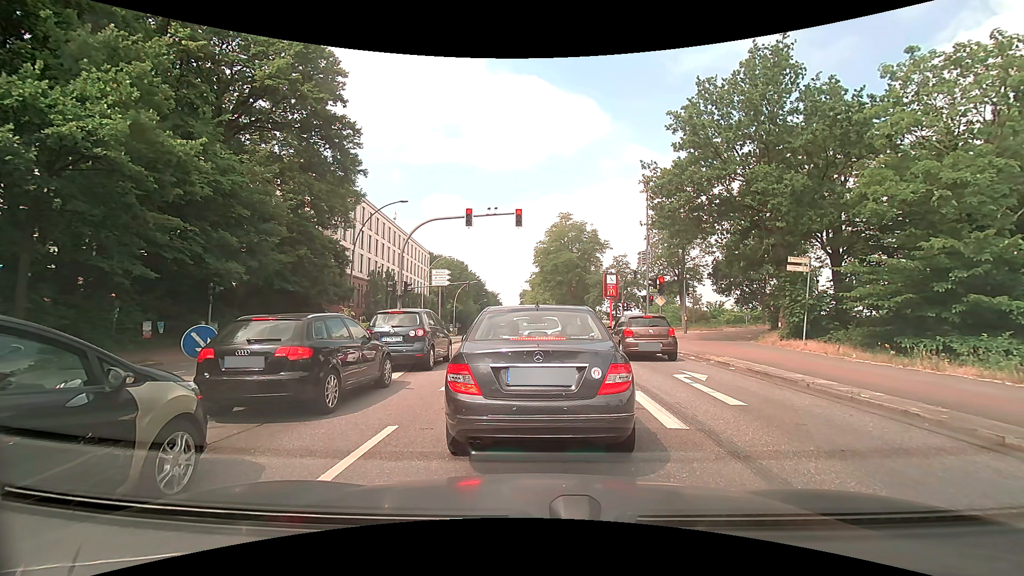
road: primary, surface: asphalt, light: Day
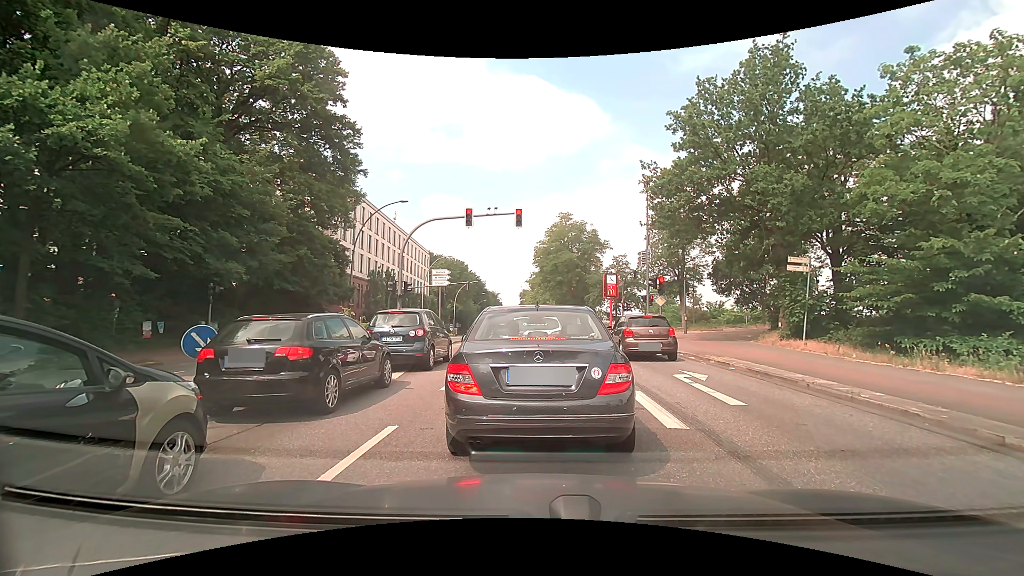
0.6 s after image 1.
(0.0, 0.0) m; 0°
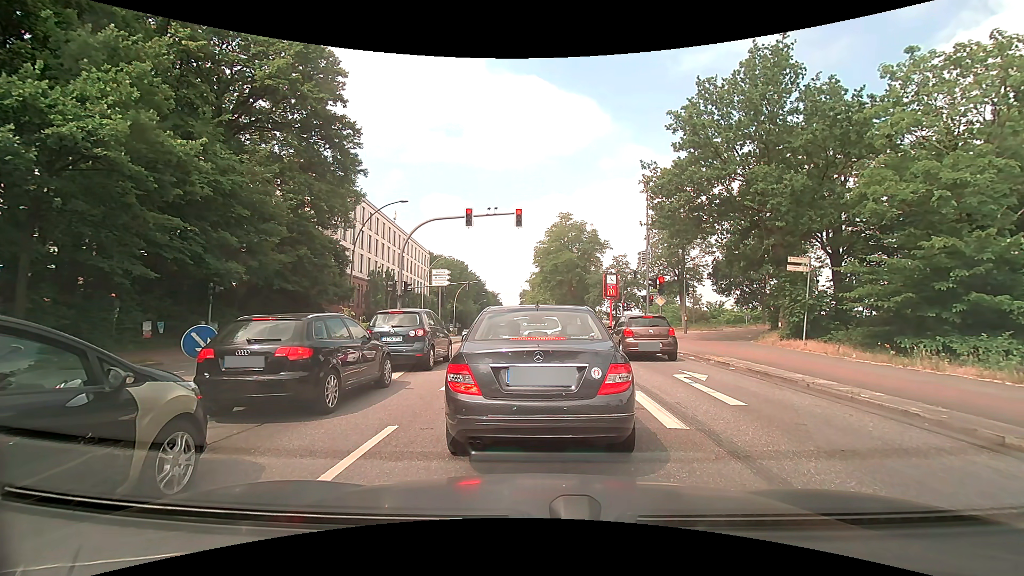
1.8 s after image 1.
(0.0, 0.0) m; 0°
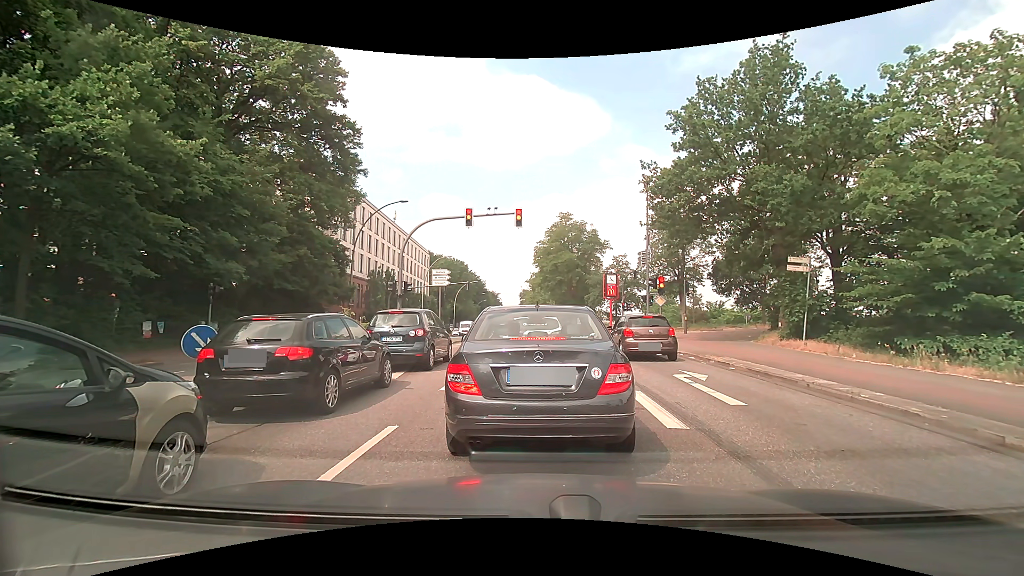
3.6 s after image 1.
(0.0, 0.0) m; 0°
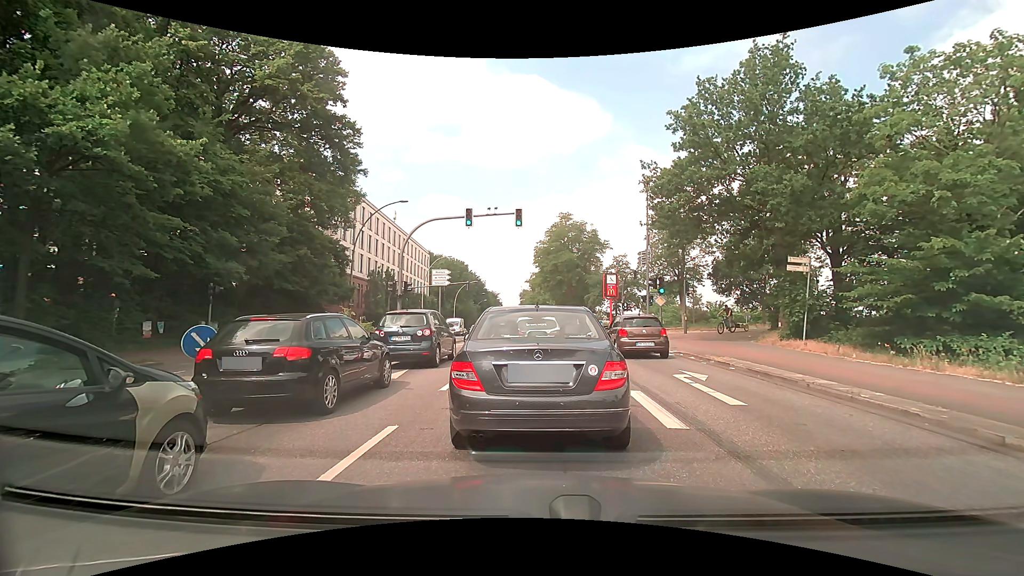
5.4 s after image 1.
(0.0, 0.0) m; 0°
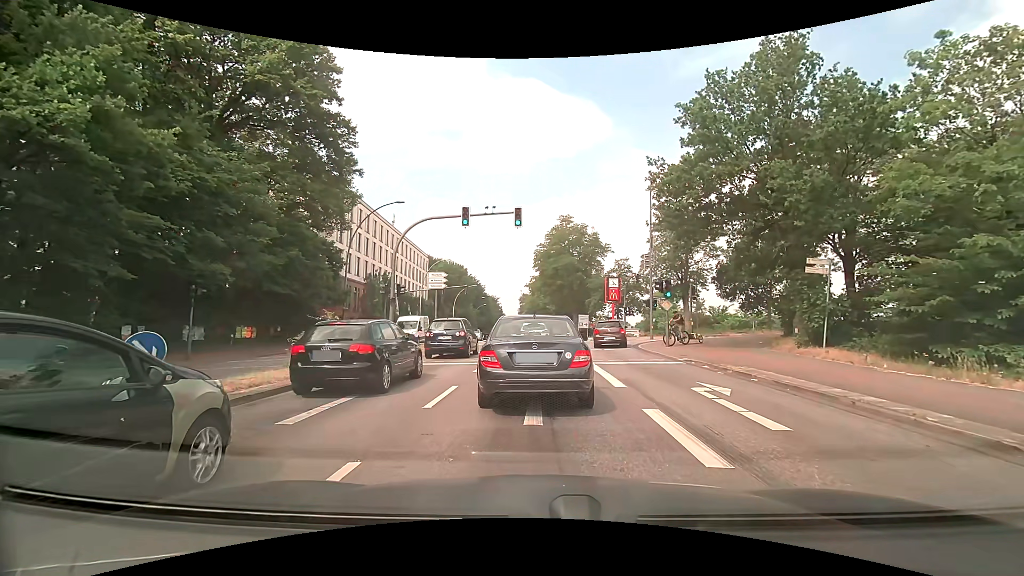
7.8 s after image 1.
(0.0, +1.5) m; -2°
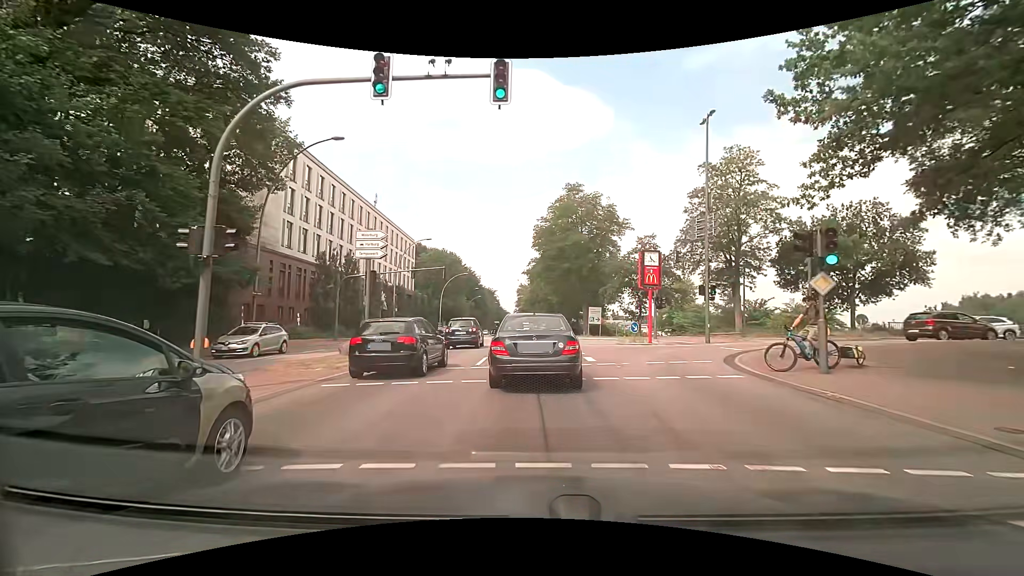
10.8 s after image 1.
(+0.1, +13.9) m; 0°
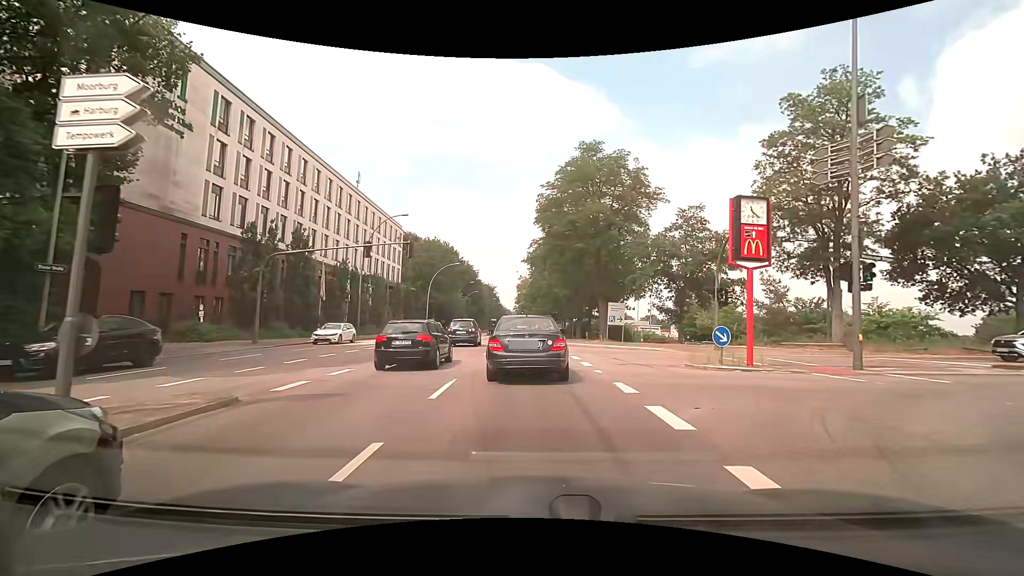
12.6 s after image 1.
(+0.1, +12.6) m; +1°
(0, +10) (0, +20) (-1, +30) (-1, +40) (-1, +50) (-2, +60) (-2, +70) (-2, +80) (-2, +90) (-3, +100) m
